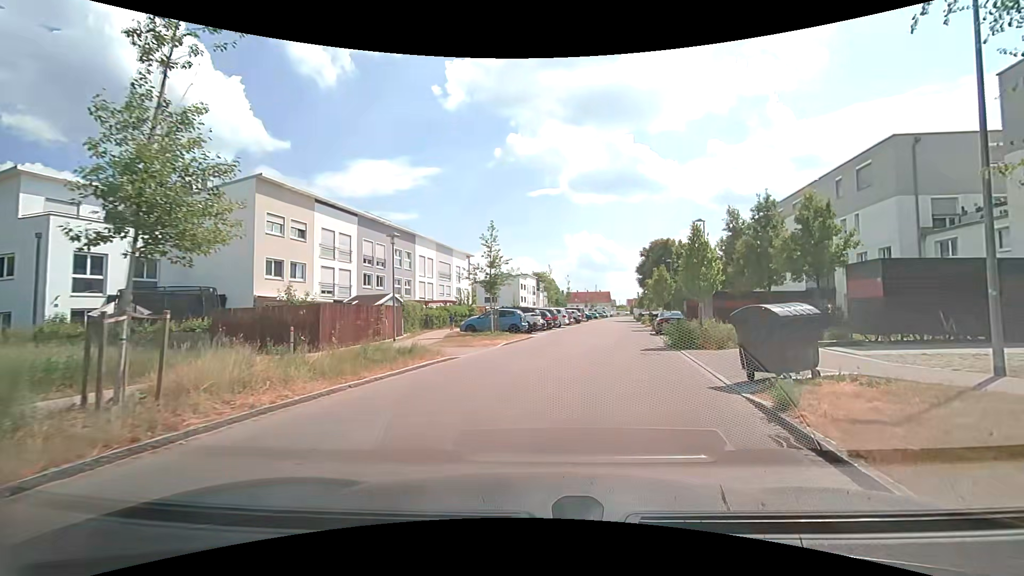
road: residential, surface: asphalt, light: Day
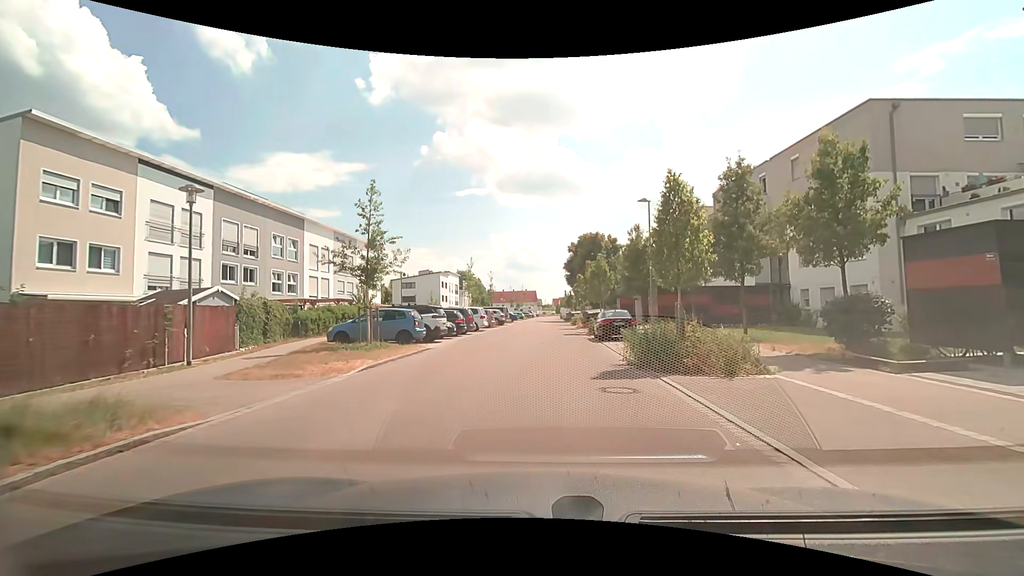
(+0.8, +8.2) m; +8°
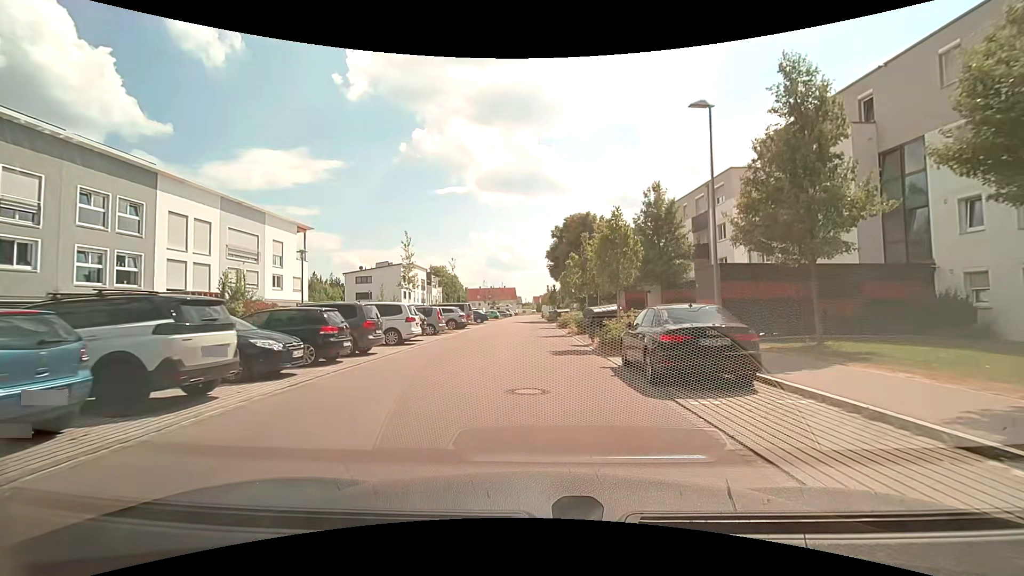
(+0.6, +15.0) m; +3°
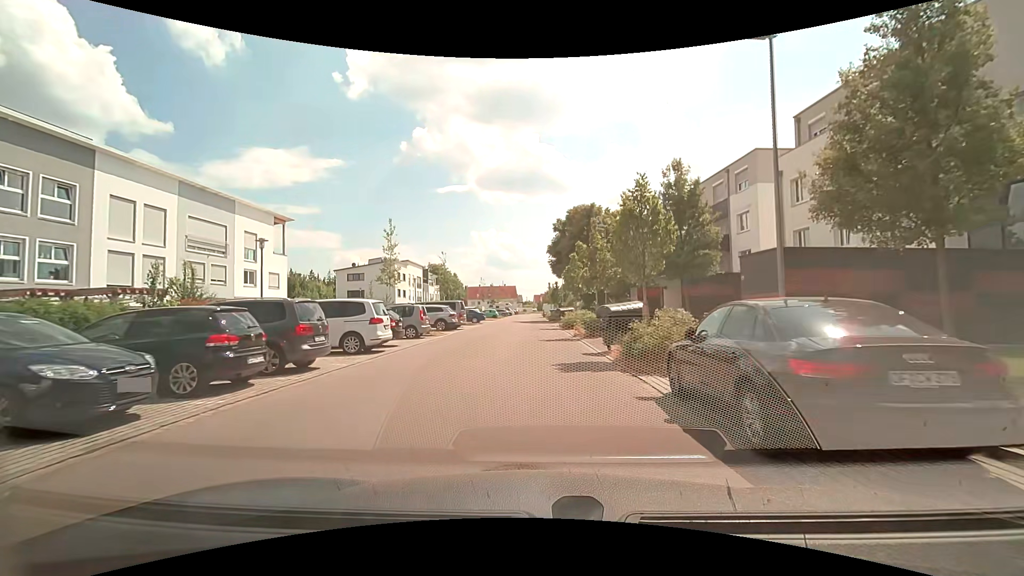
(0.0, +4.3) m; 0°
